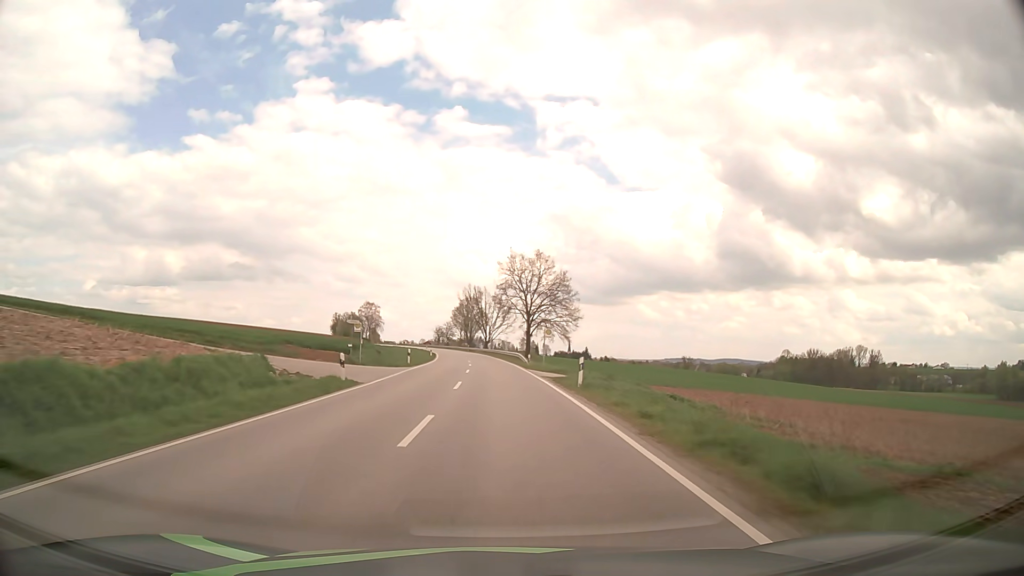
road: secondary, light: Day
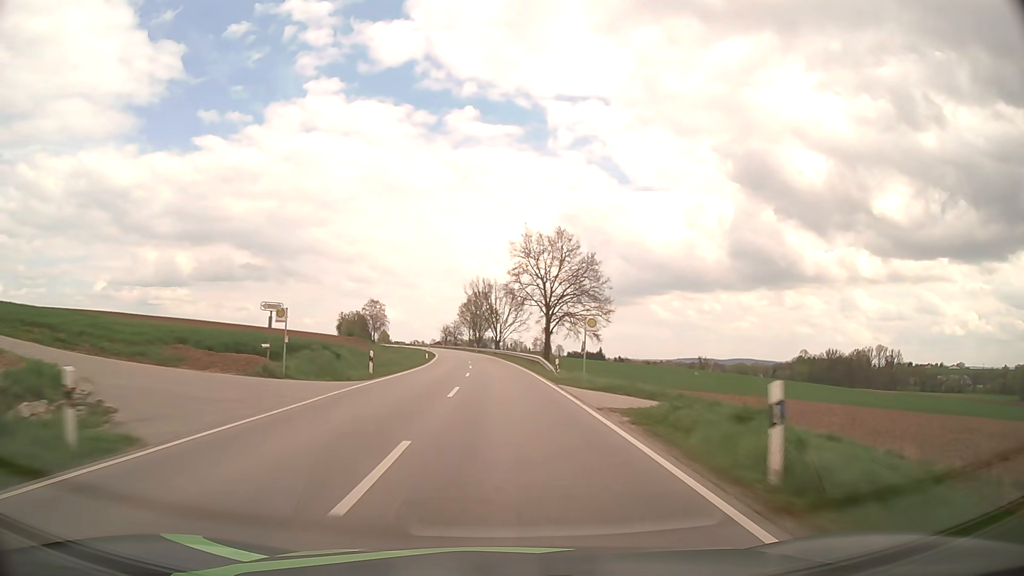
(-0.1, +15.6) m; -1°
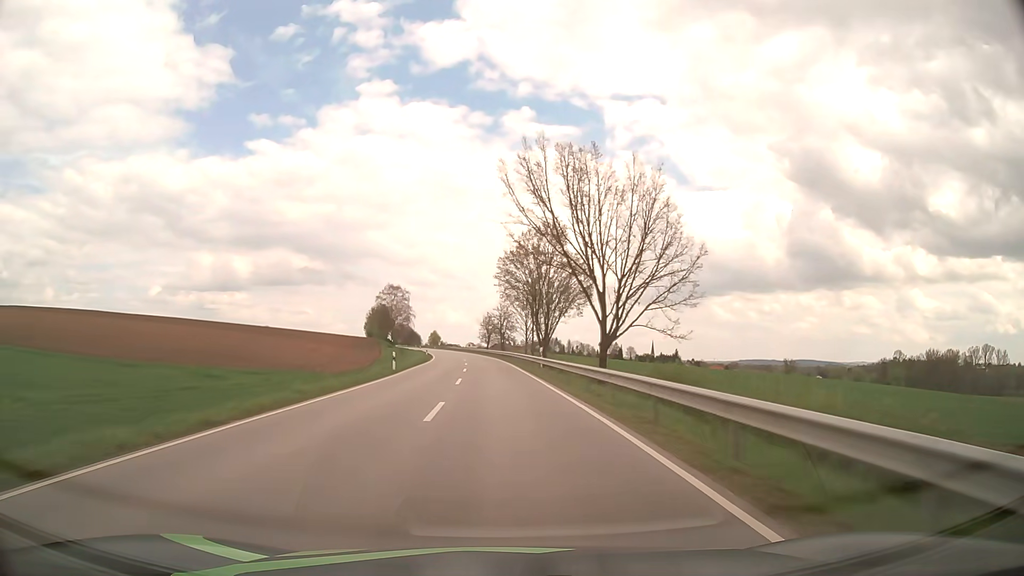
(-3.5, +77.8) m; -5°
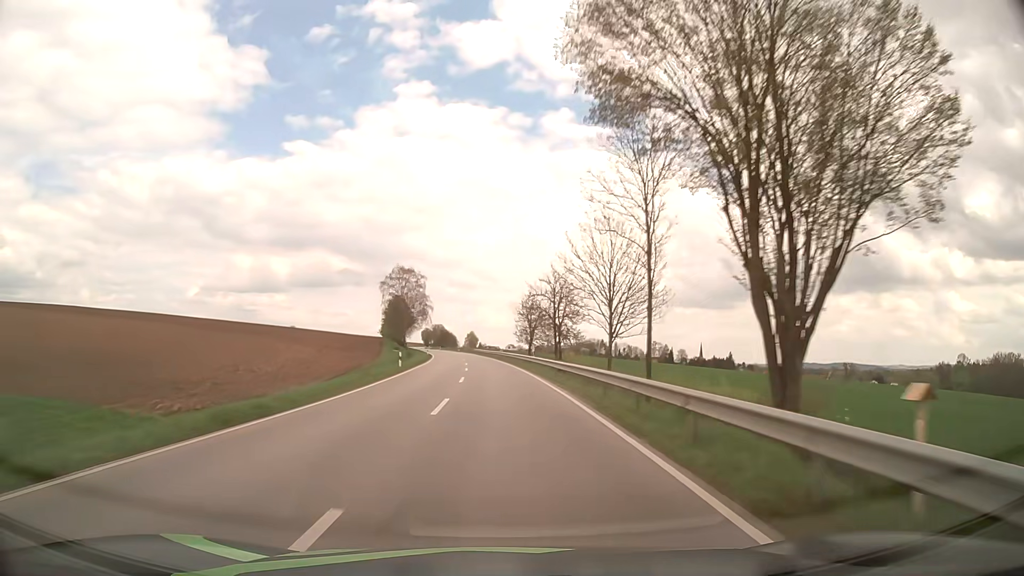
(-1.3, +46.5) m; -4°
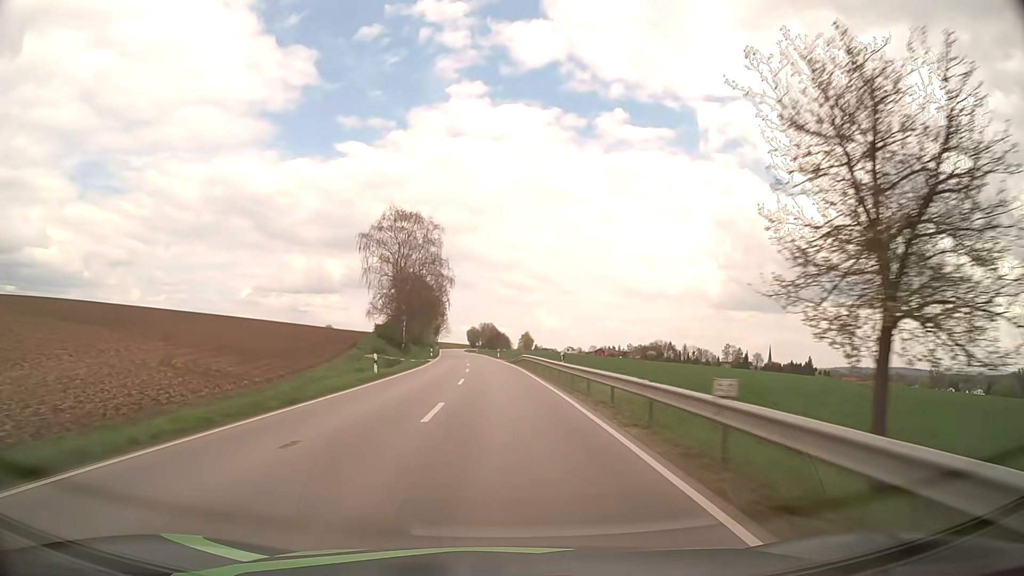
(-2.3, +61.7) m; -4°
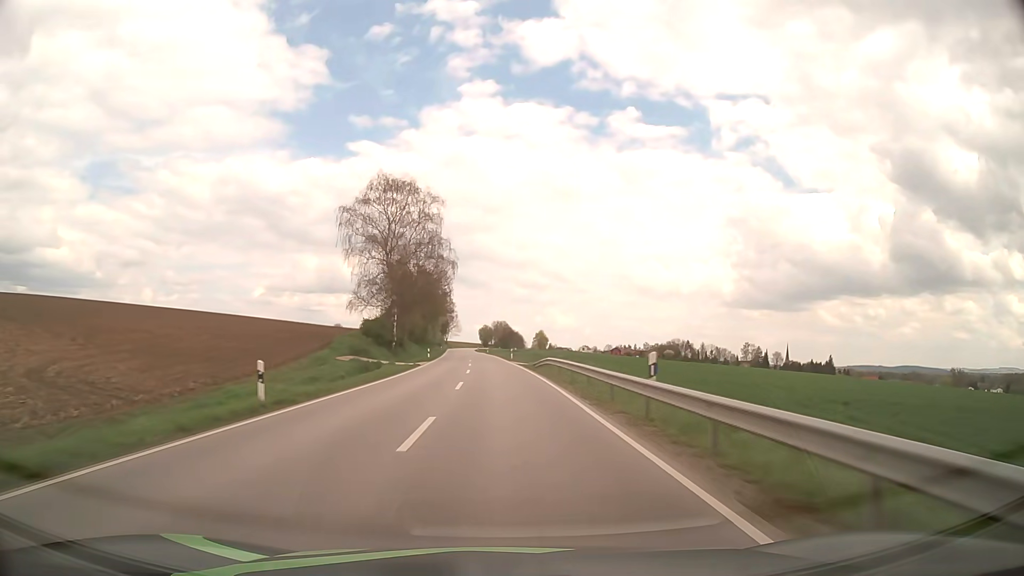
(-0.2, +15.4) m; -1°
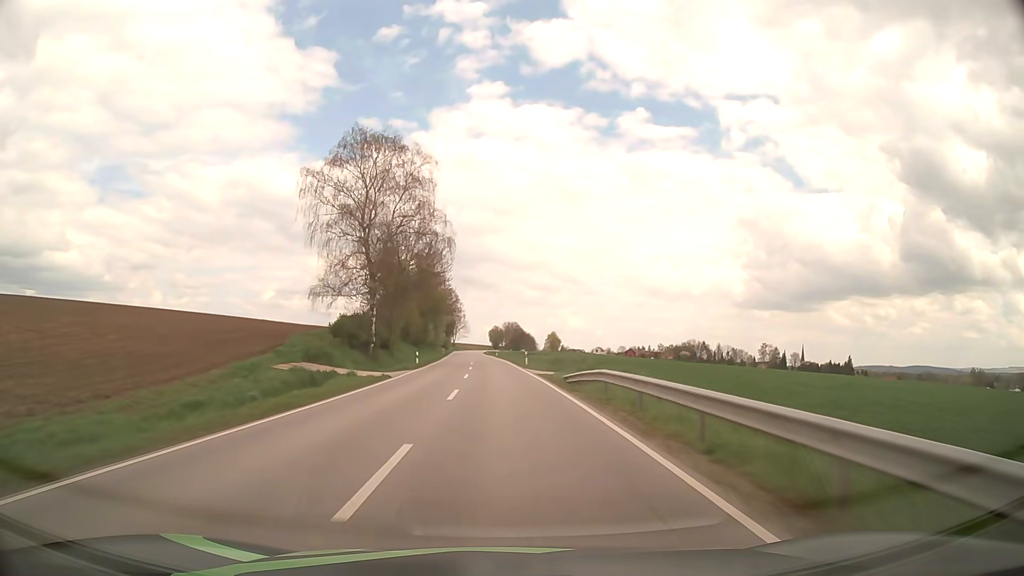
(-0.2, +15.4) m; -1°
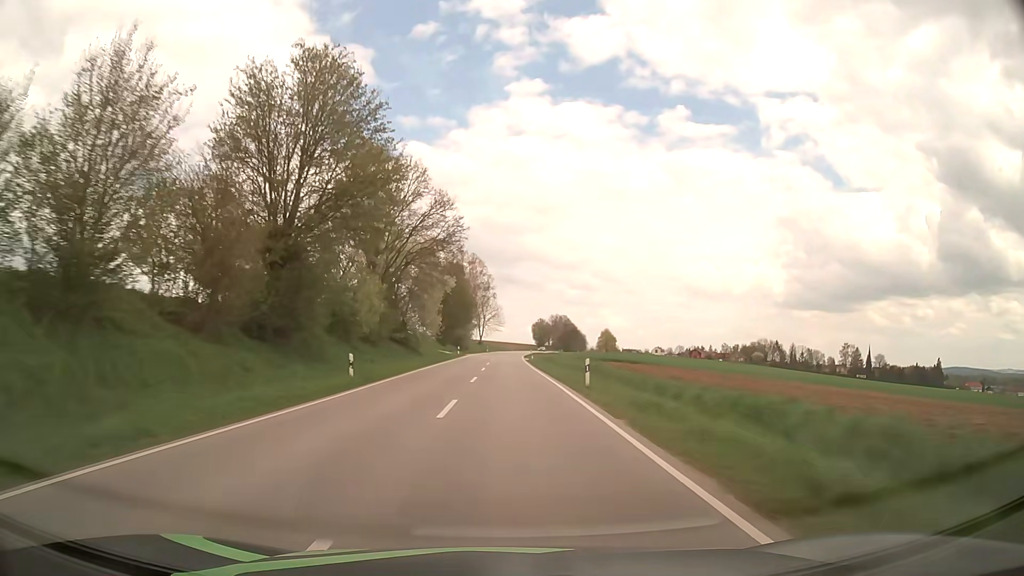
(-2.7, +76.8) m; -3°
(0, +10) (0, +20) (0, +30) (0, +40) (0, +50) (0, +60) (0, +70) (0, +80) (+1, +90) (+1, +100) m
